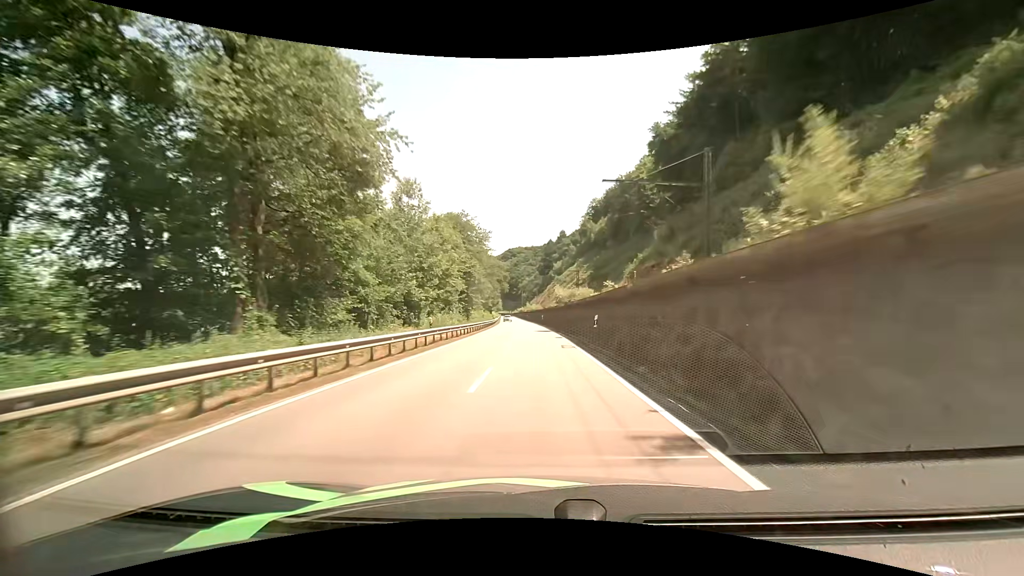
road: primary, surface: asphalt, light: Day
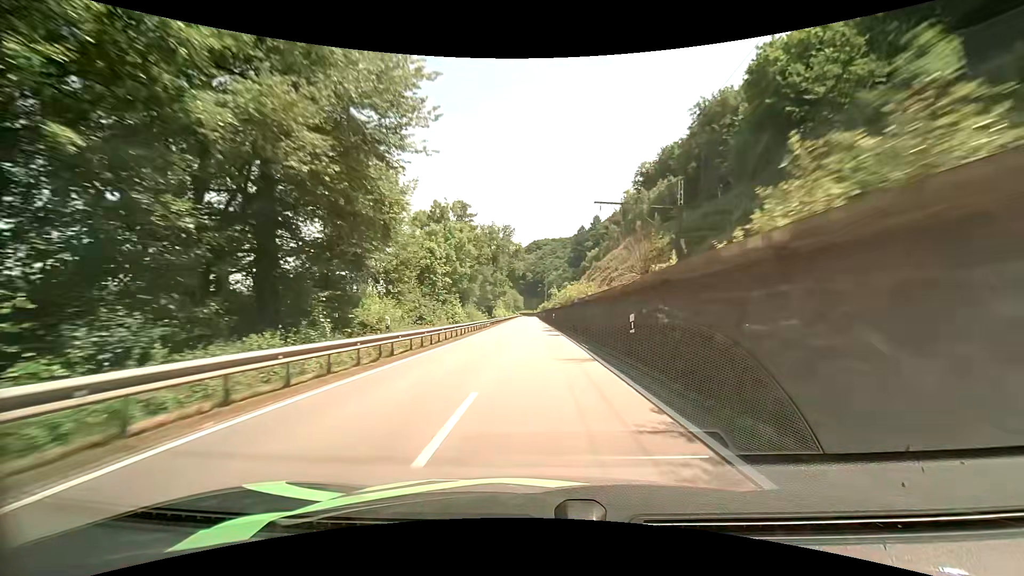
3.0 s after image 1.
(-1.3, +63.9) m; -3°
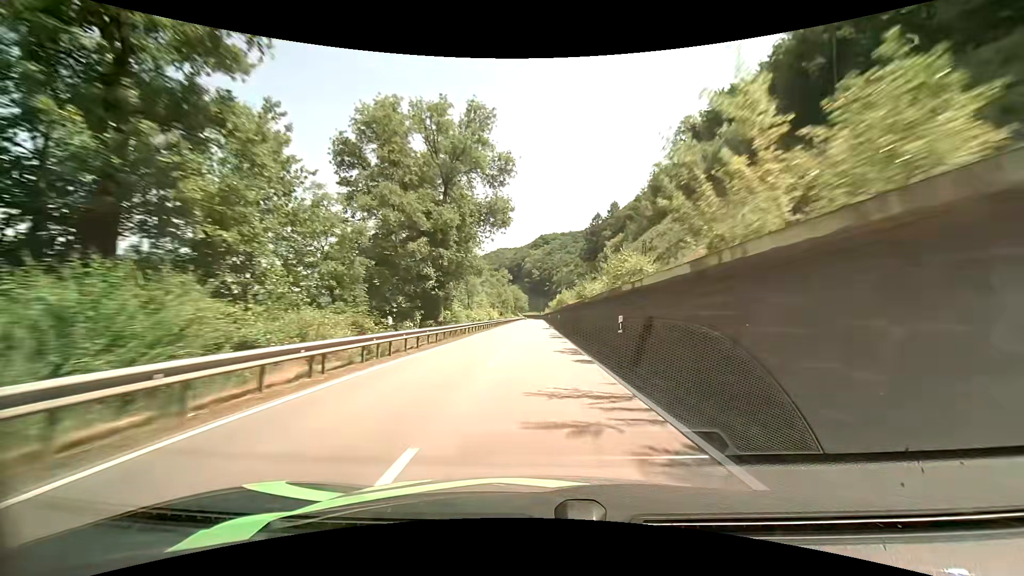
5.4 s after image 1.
(-0.3, +51.4) m; -1°
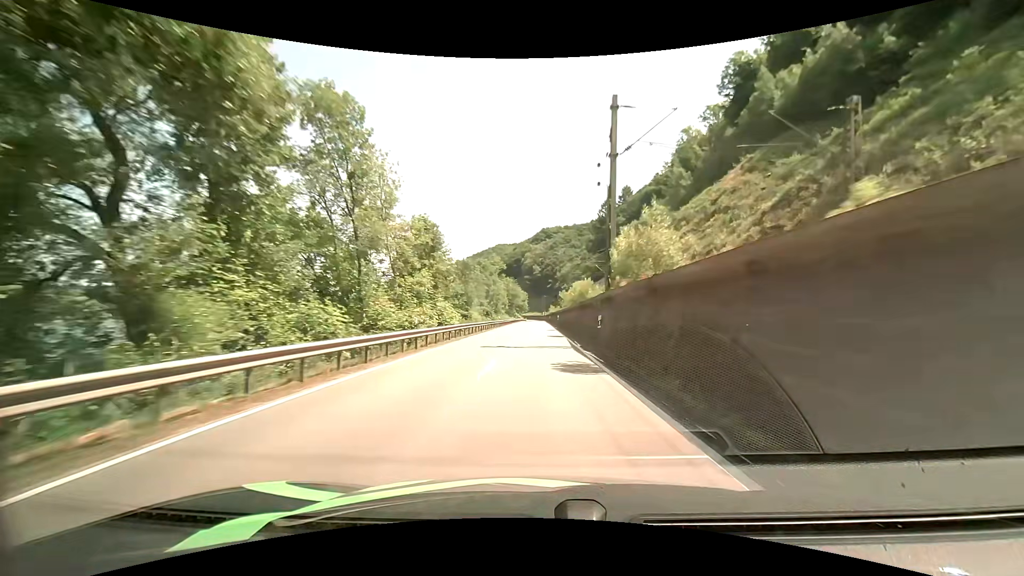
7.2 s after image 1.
(+0.1, +38.5) m; 0°
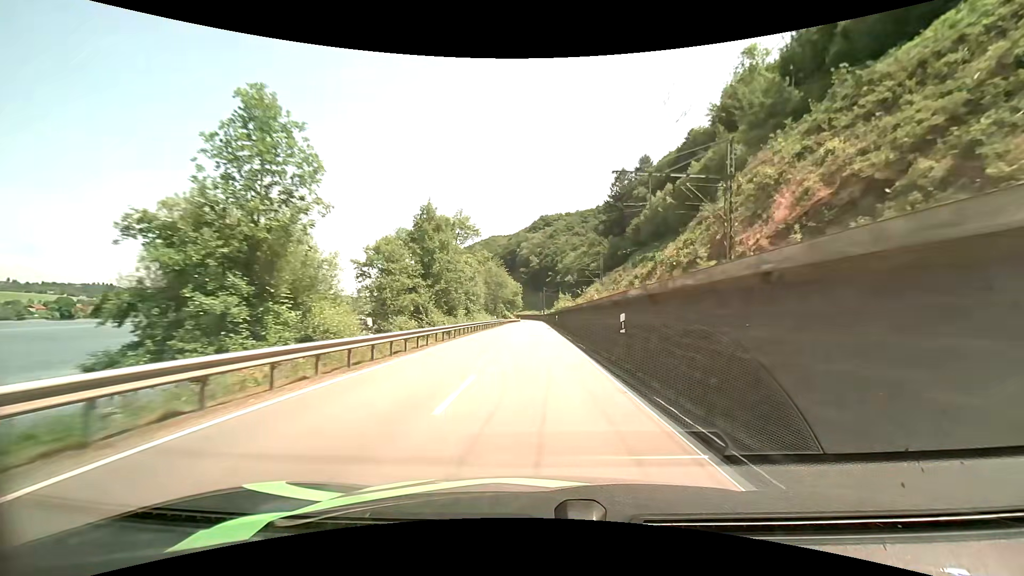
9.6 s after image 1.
(0.0, +51.1) m; 0°
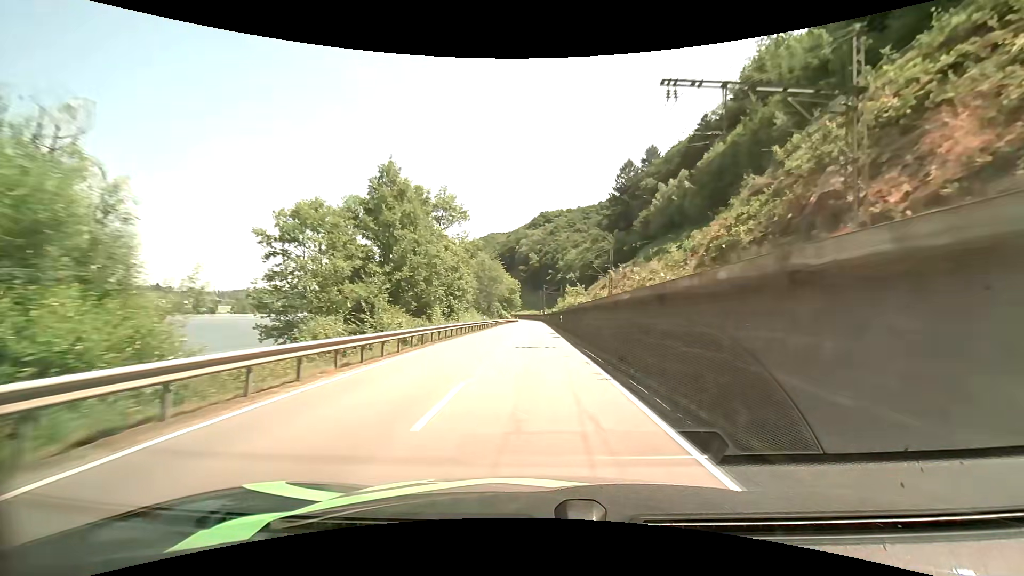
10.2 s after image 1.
(0.0, +12.8) m; 0°
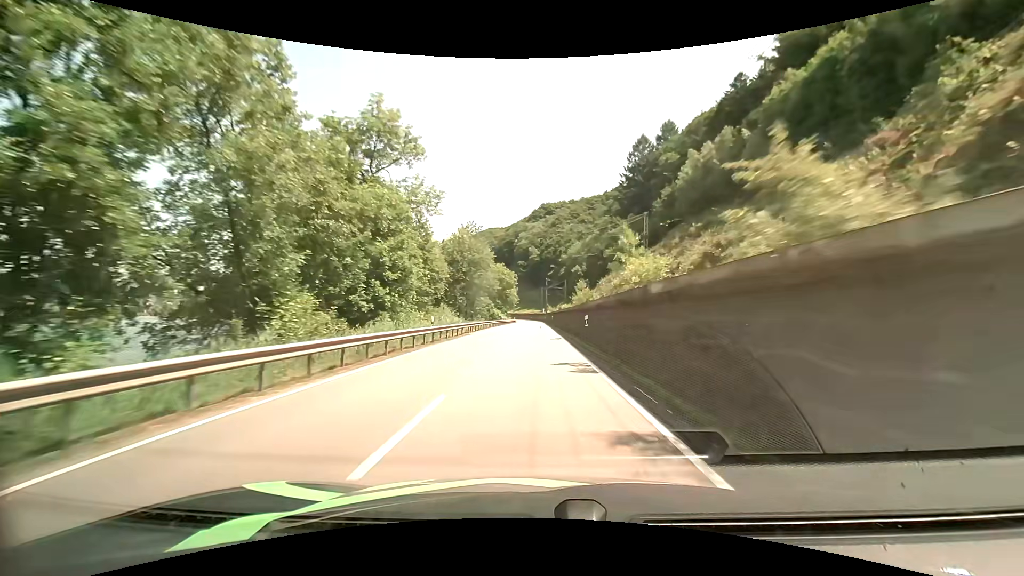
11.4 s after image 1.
(+0.1, +25.5) m; 0°
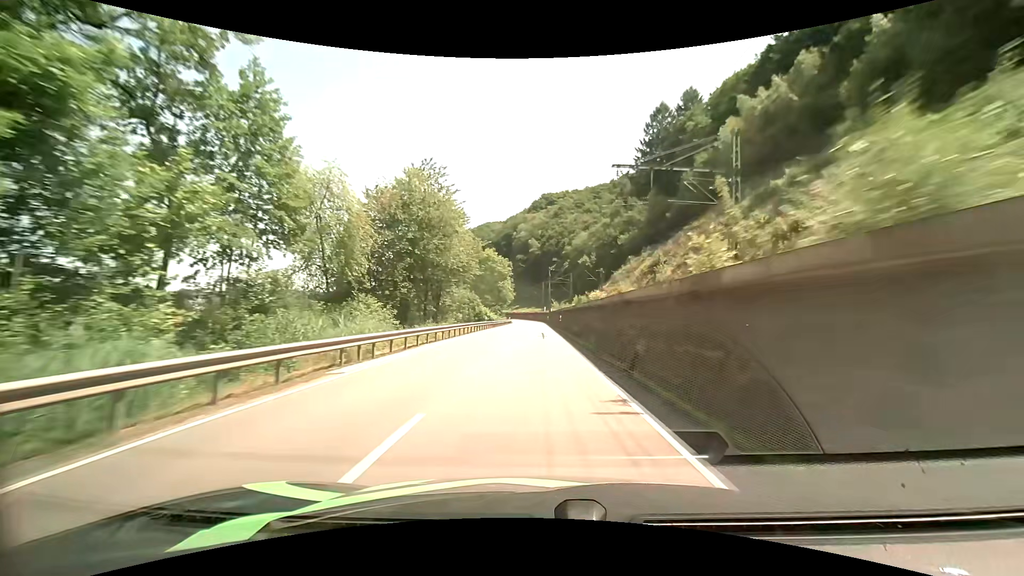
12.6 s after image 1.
(-0.1, +25.3) m; 0°
(0, +10) (0, +20) (0, +30) (0, +40) (0, +50) (0, +60) (0, +70) (0, +80) (0, +90) (0, +100) m
